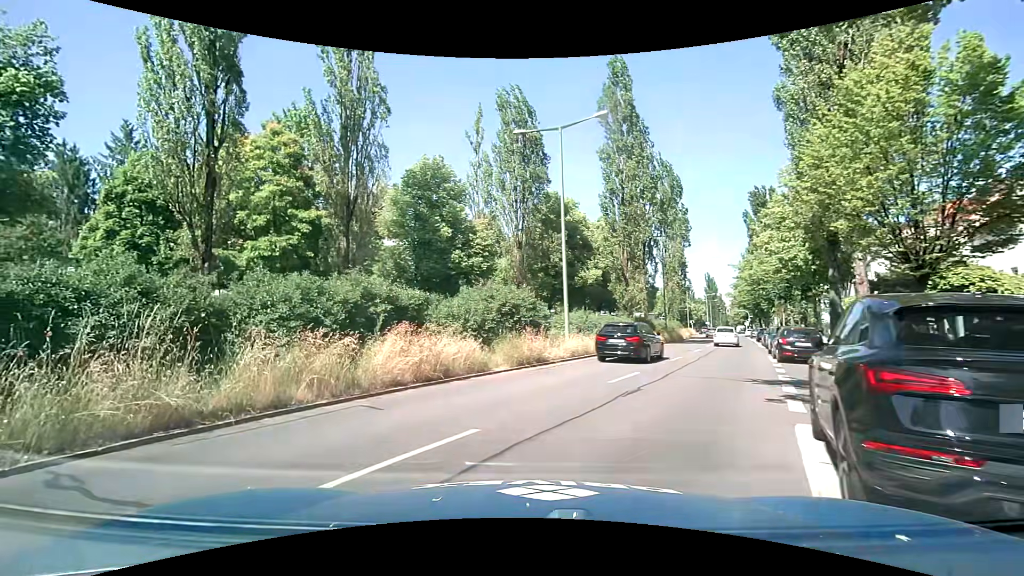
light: Day
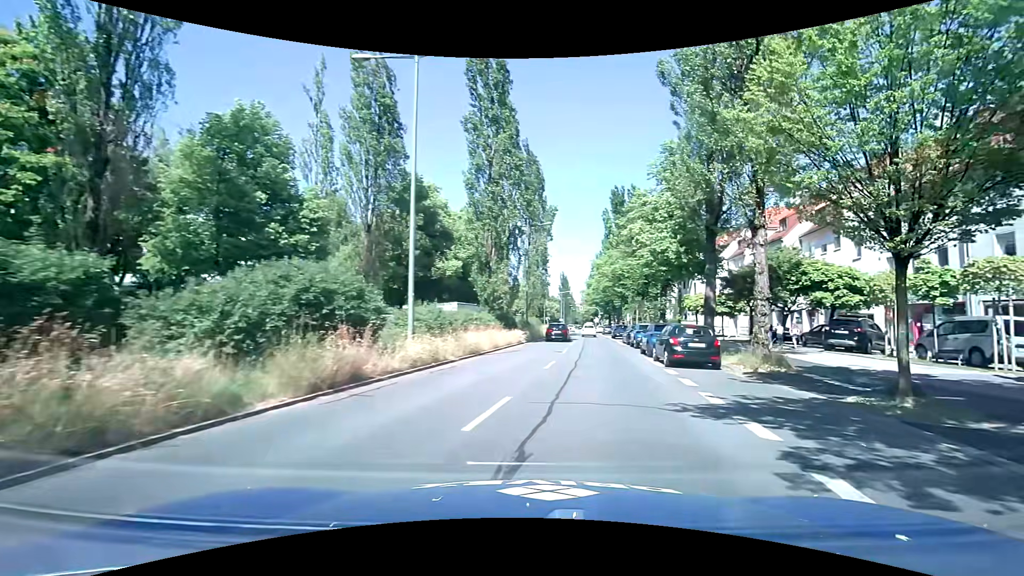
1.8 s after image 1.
(+0.5, +6.2) m; +16°
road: secondary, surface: asphalt
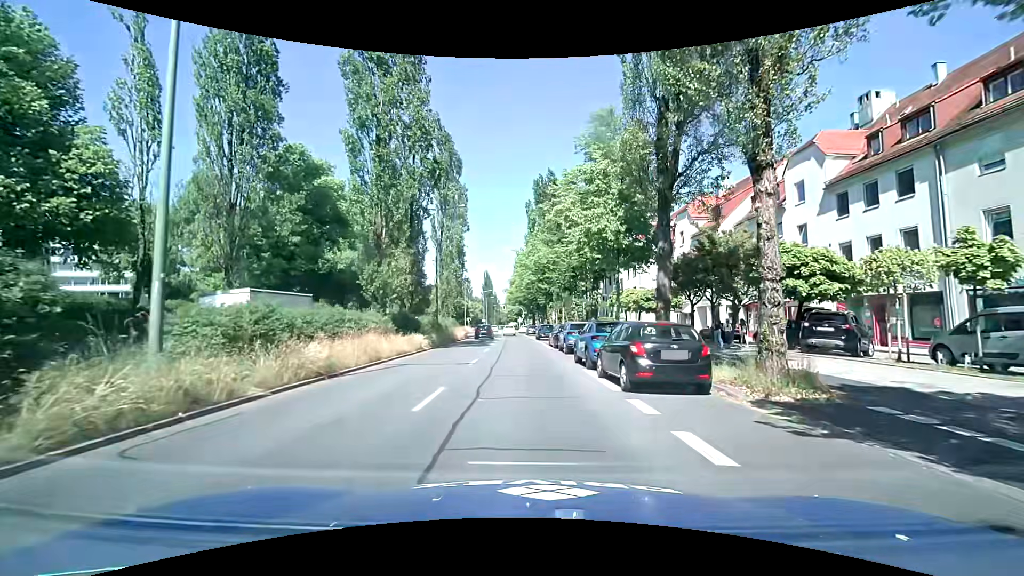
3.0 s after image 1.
(+1.1, +7.5) m; +9°
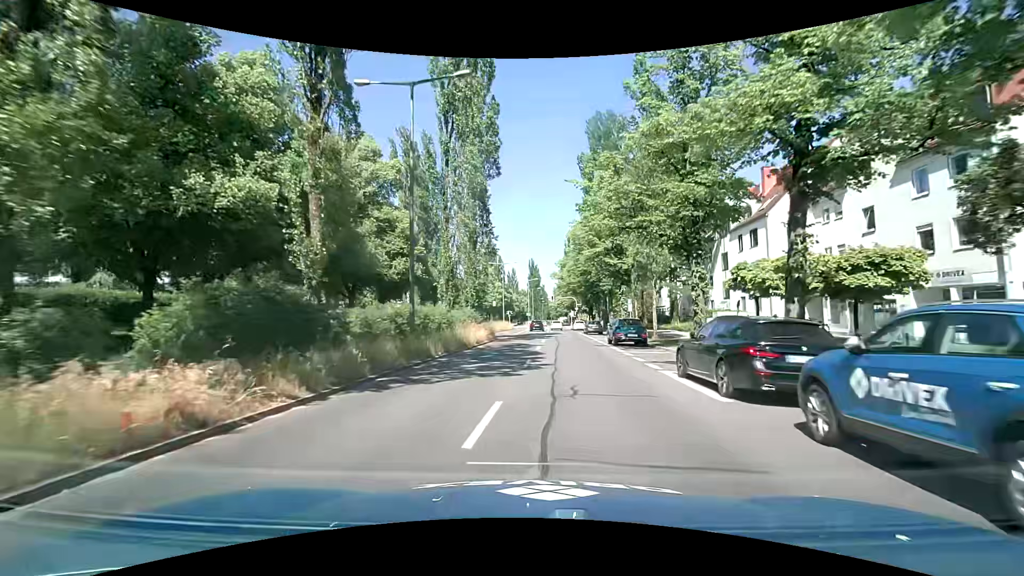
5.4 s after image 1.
(-0.7, +21.0) m; -5°
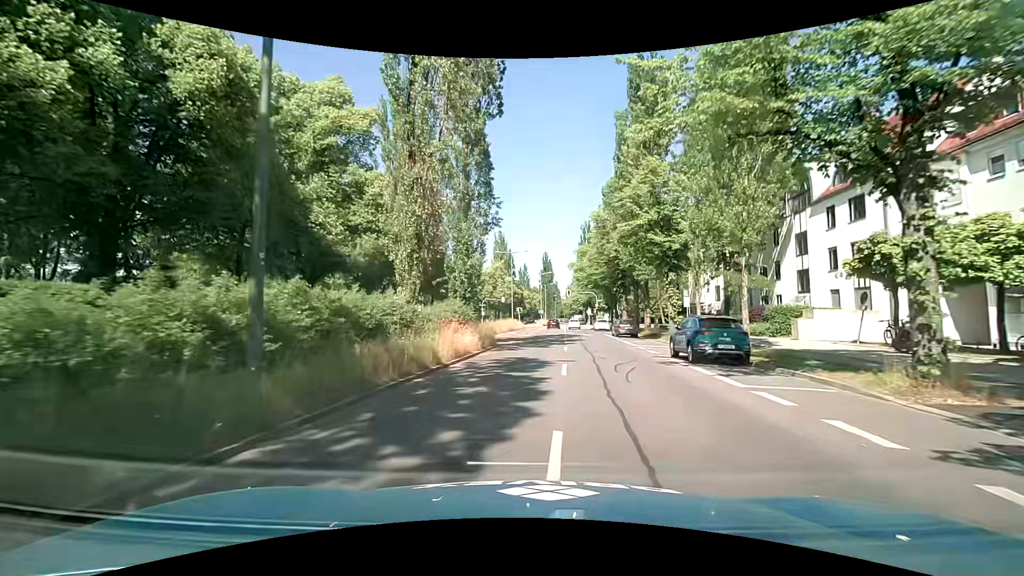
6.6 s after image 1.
(-0.2, +11.2) m; -2°
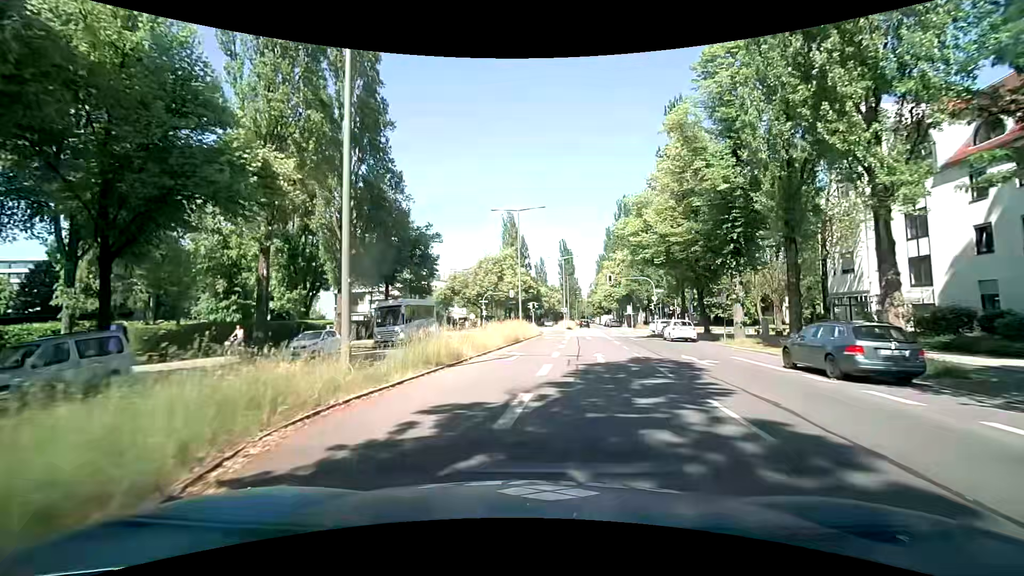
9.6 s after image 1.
(+0.1, +27.2) m; -1°
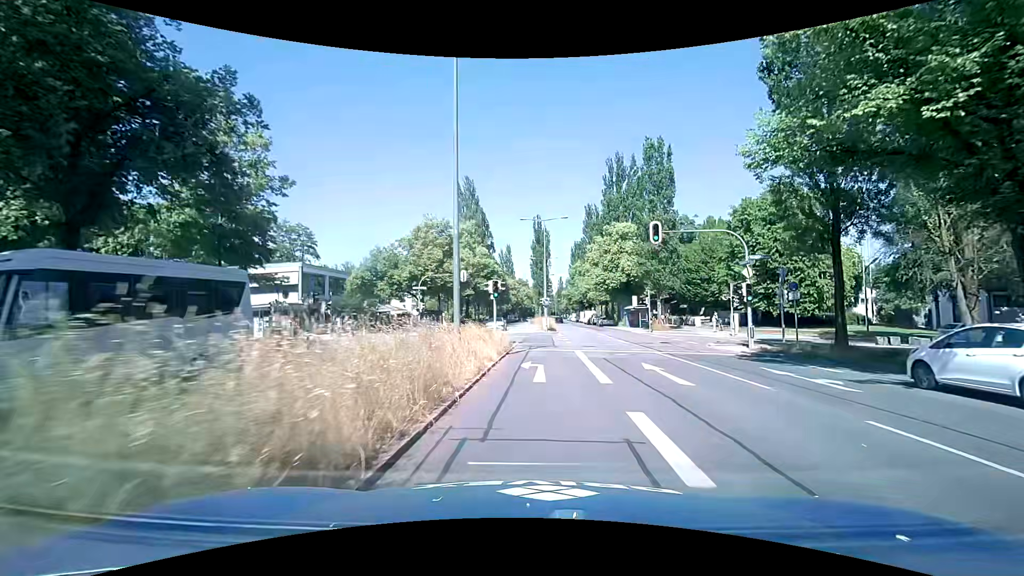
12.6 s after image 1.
(0.0, +25.9) m; +3°
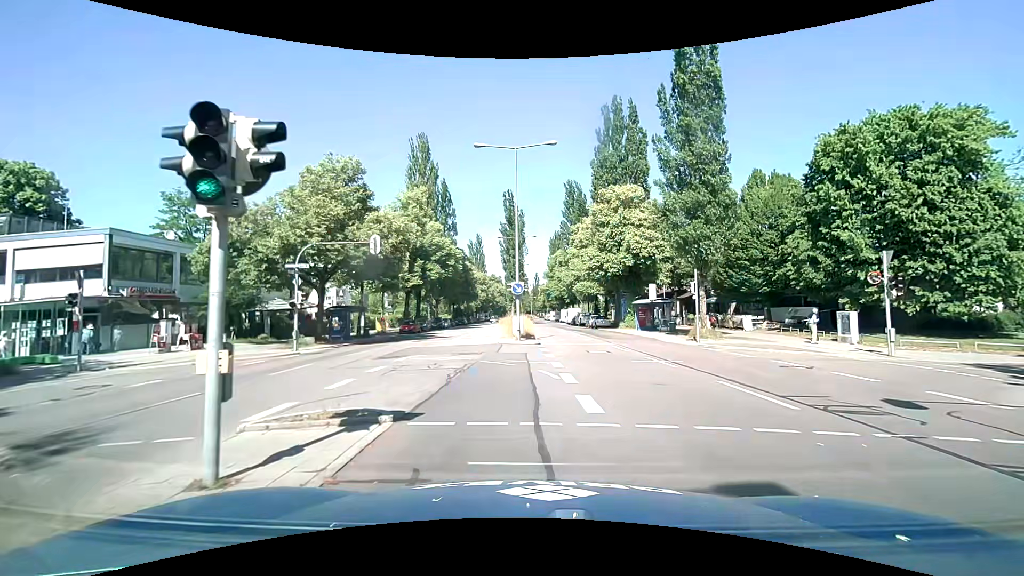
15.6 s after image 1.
(+0.8, +19.3) m; +4°
